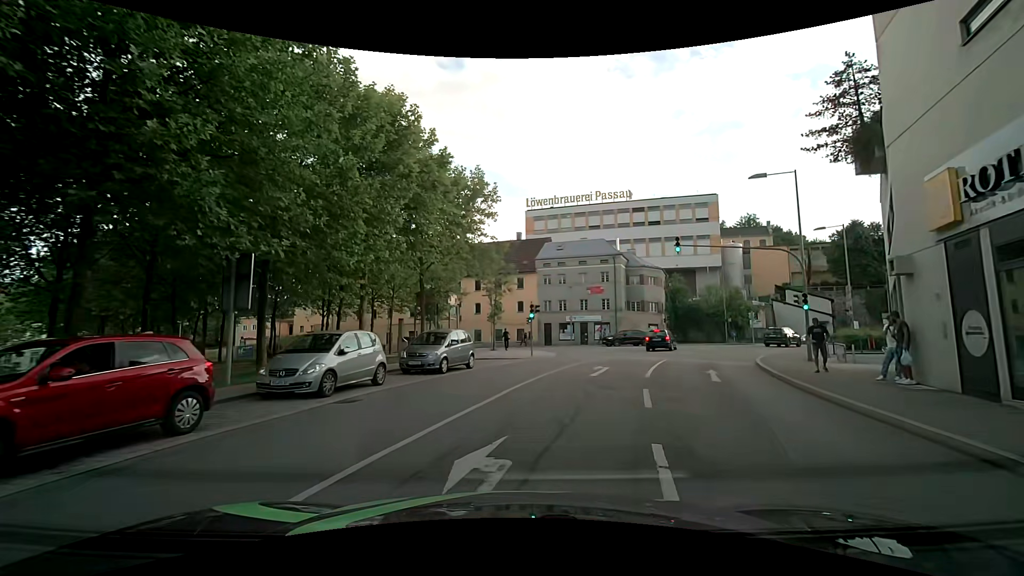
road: residential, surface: asphalt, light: Day
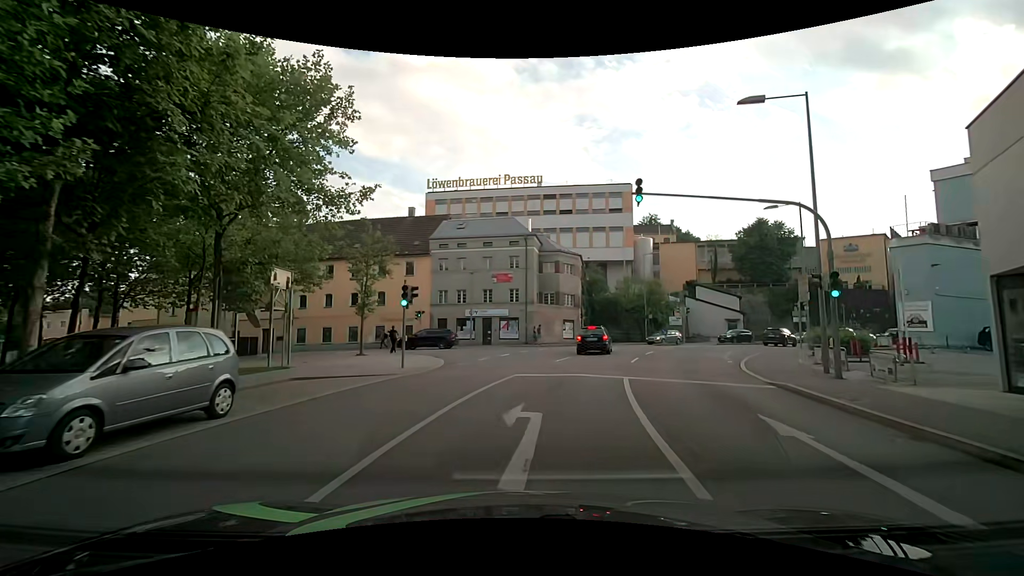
(+1.2, +11.2) m; +12°
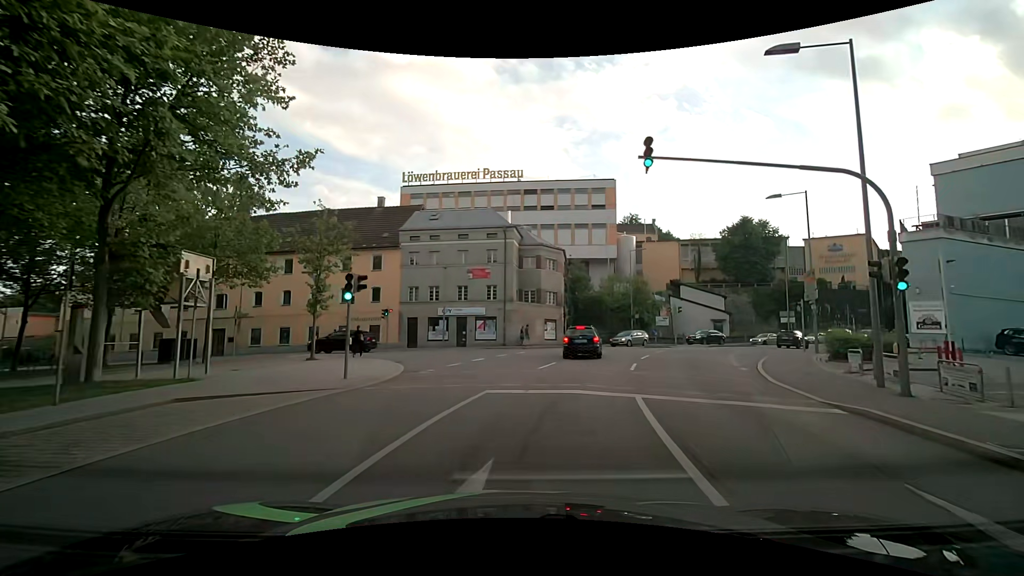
(+0.1, +3.9) m; 0°
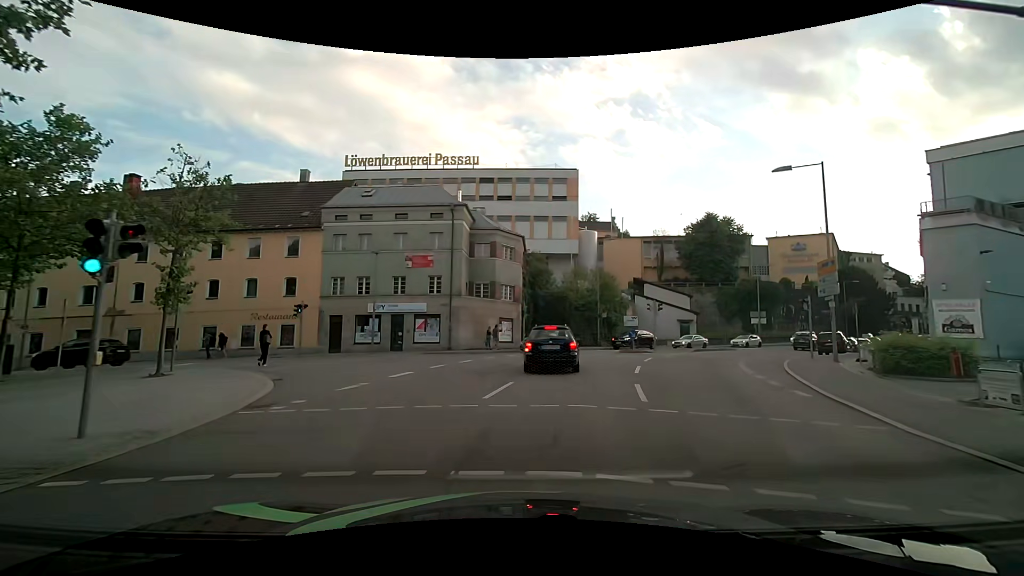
(+0.5, +7.2) m; +7°
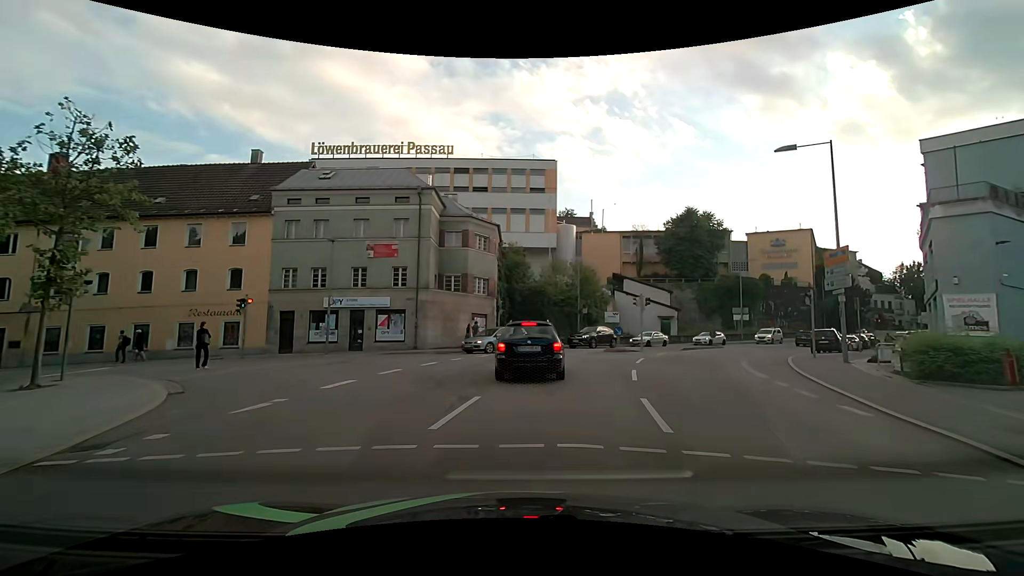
(+0.1, +3.1) m; +3°
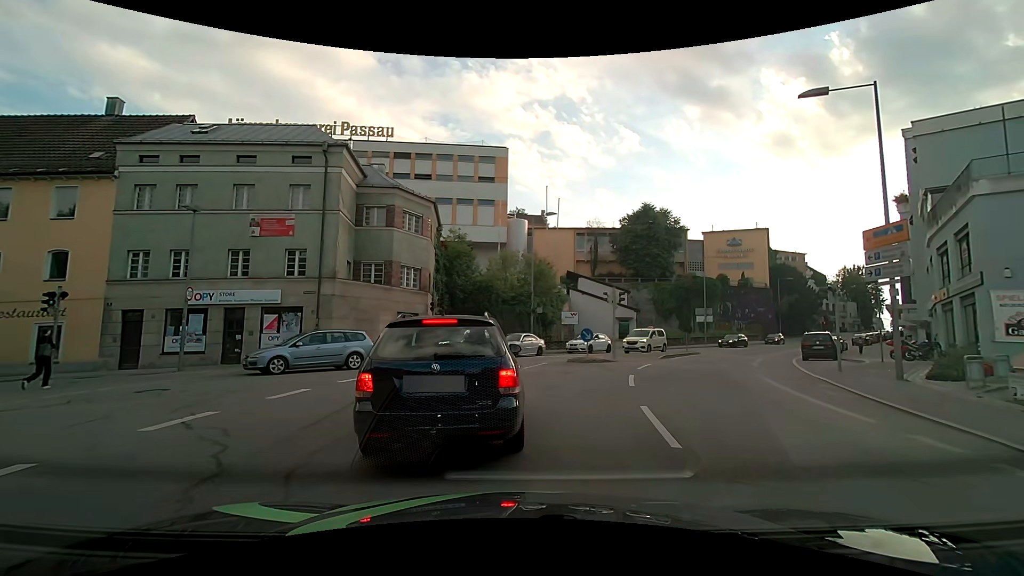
(+0.2, +6.7) m; +4°
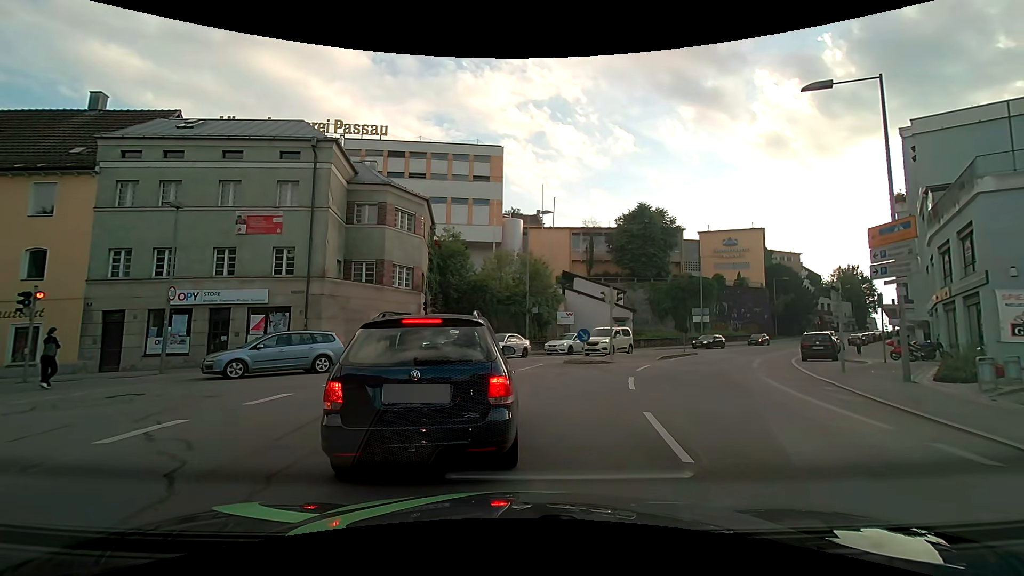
(0.0, +0.6) m; 0°
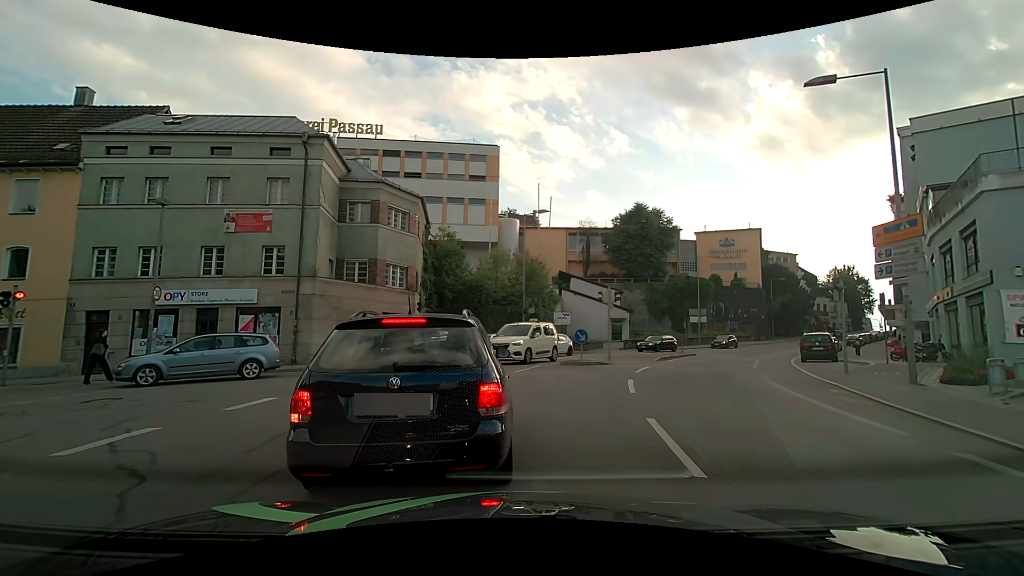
(0.0, +0.5) m; 0°
